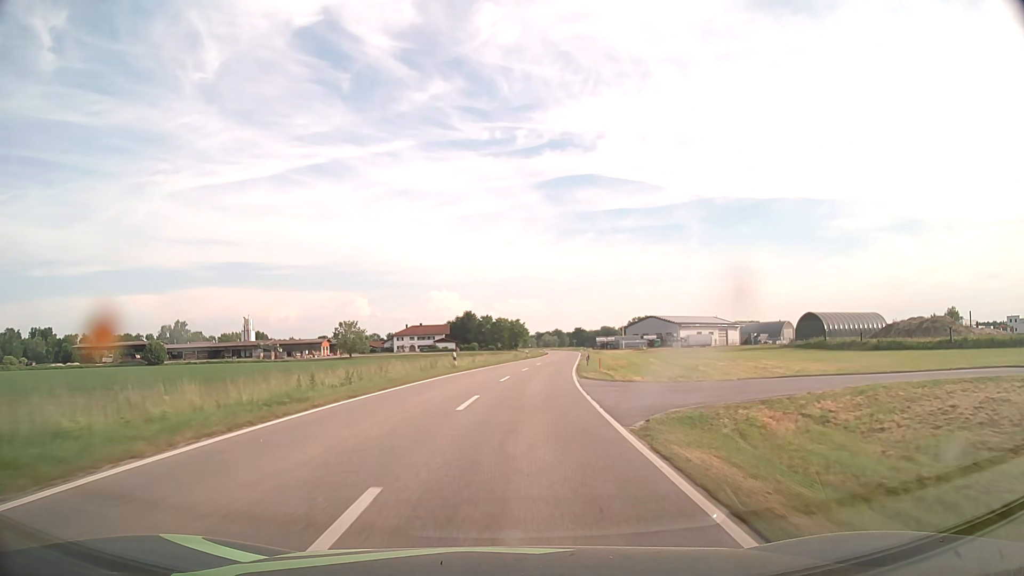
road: tertiary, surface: asphalt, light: Day
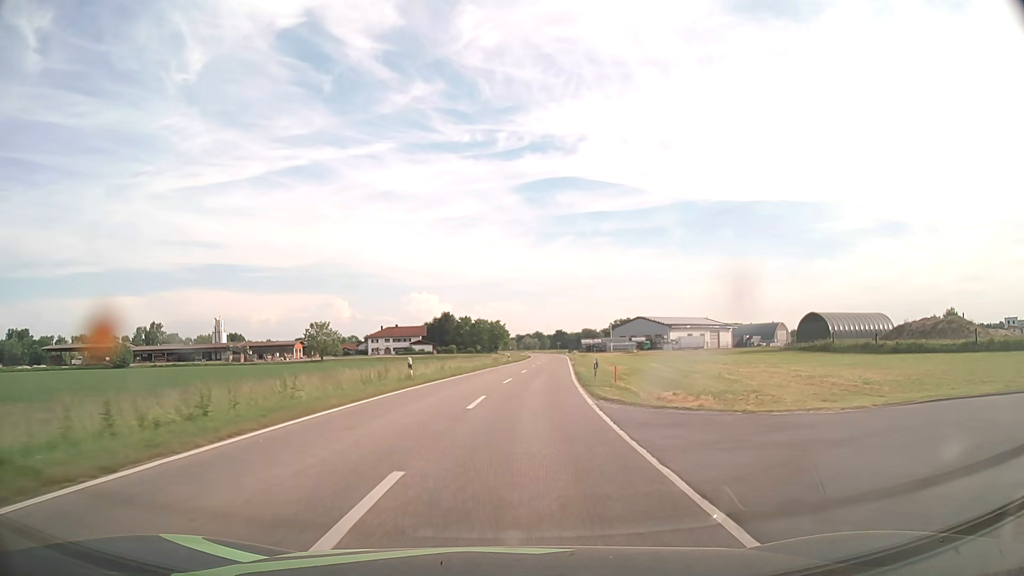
(+0.2, +10.8) m; +2°
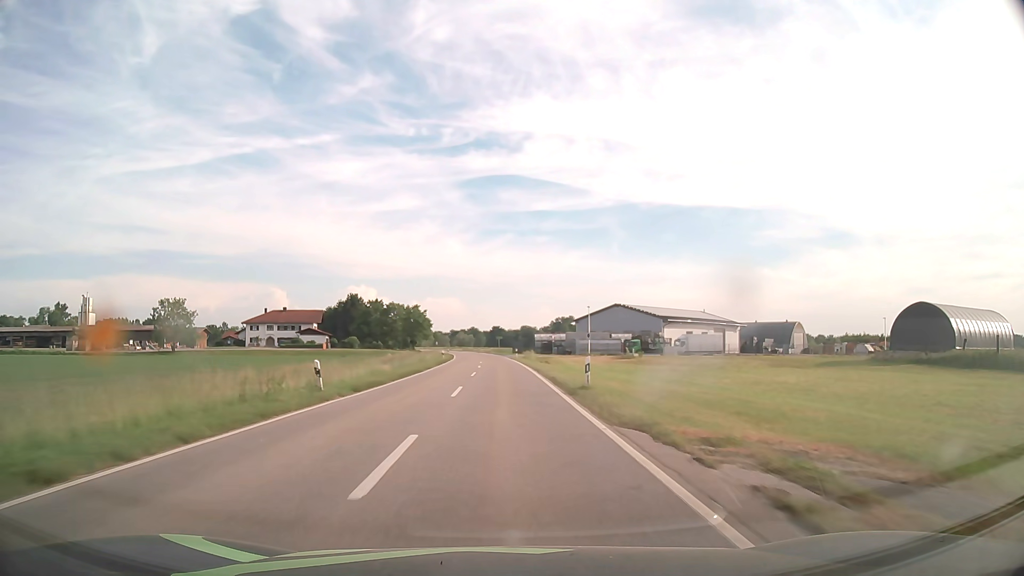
(+3.7, +57.9) m; +6°
(0, +10) (0, +20) (0, +30) (0, +40) (-1, +50) (-1, +60) (-2, +70) (-2, +80) (-3, +90) (-3, +100) m
